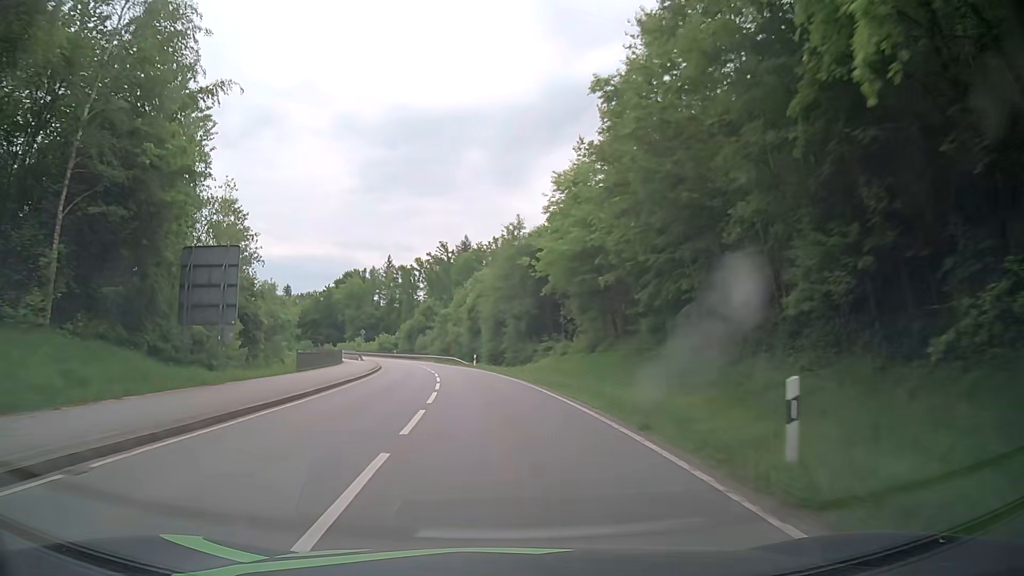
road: secondary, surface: asphalt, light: Day
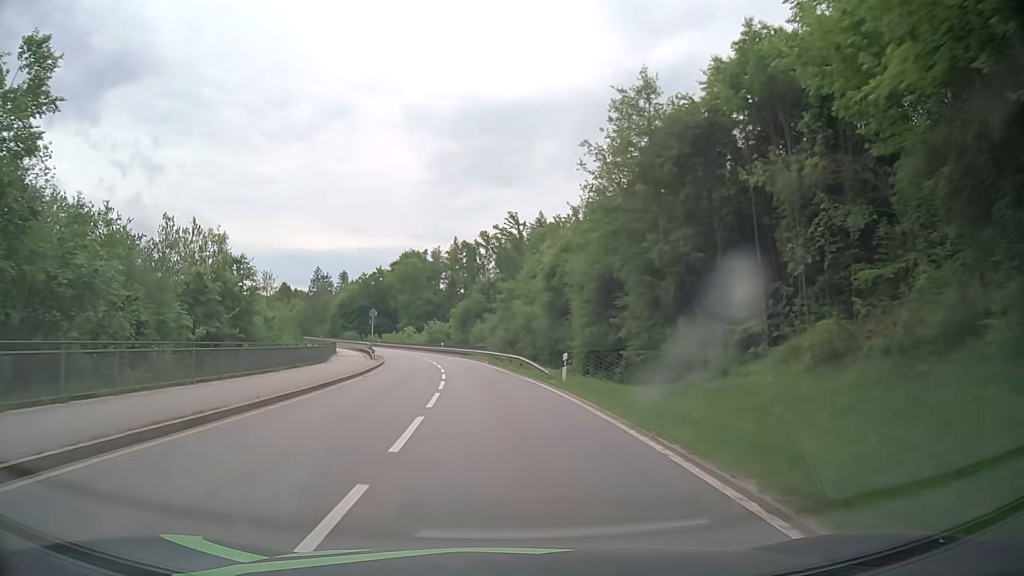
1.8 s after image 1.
(-1.8, +32.3) m; -6°
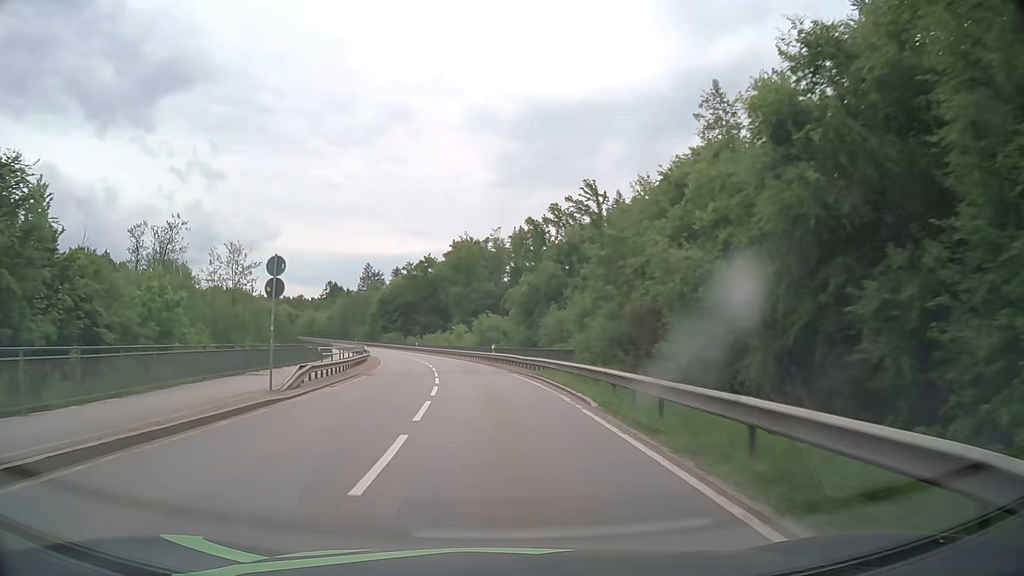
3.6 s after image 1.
(-1.5, +32.5) m; -6°
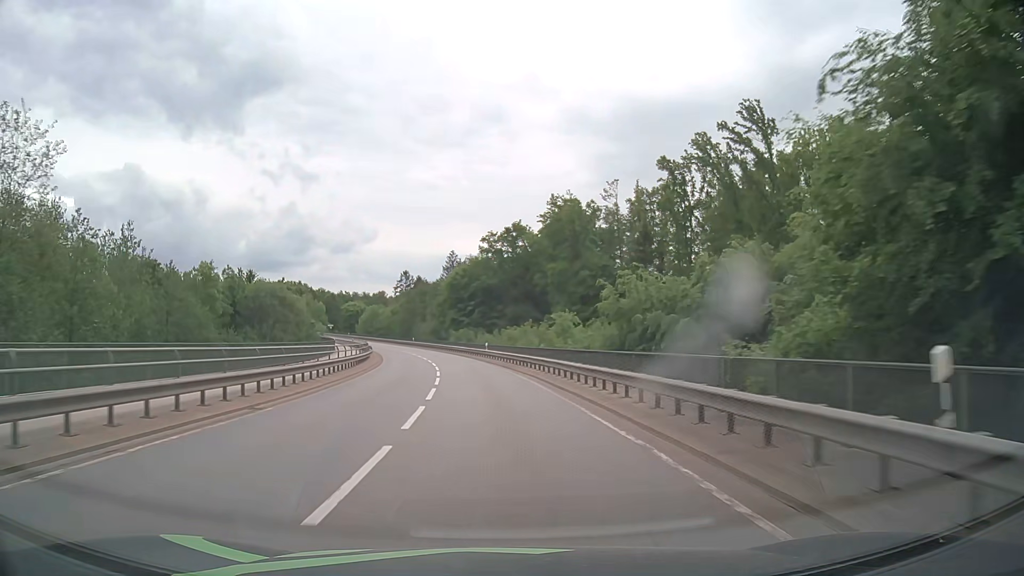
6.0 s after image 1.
(-3.2, +43.1) m; -9°
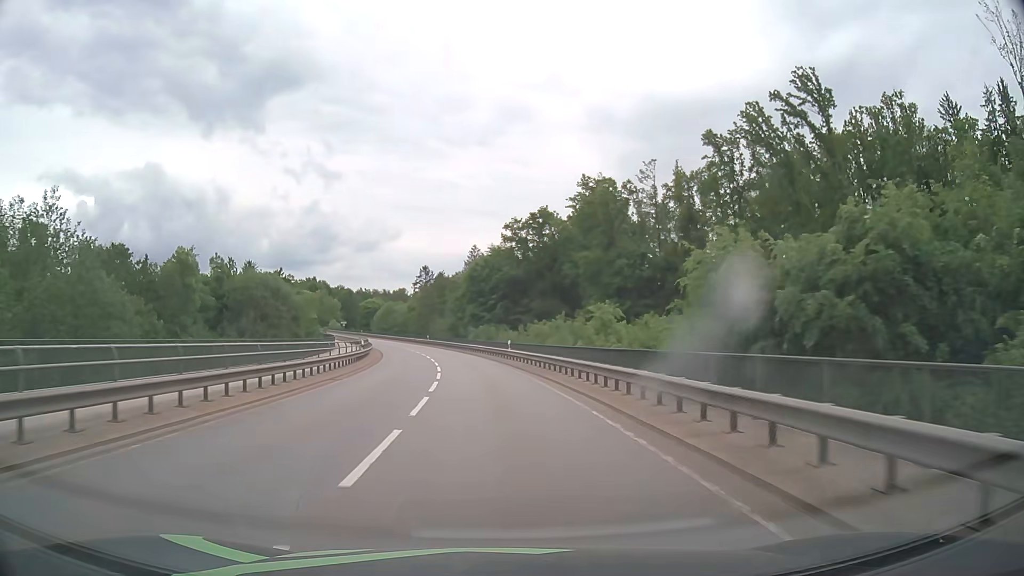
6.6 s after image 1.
(-0.2, +10.8) m; -2°
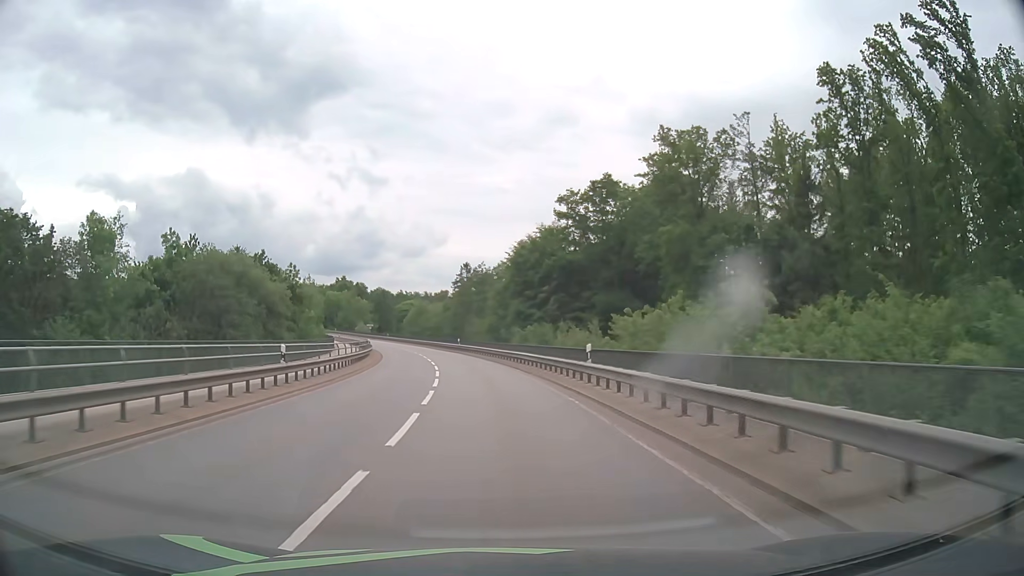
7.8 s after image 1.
(-0.7, +21.5) m; -4°
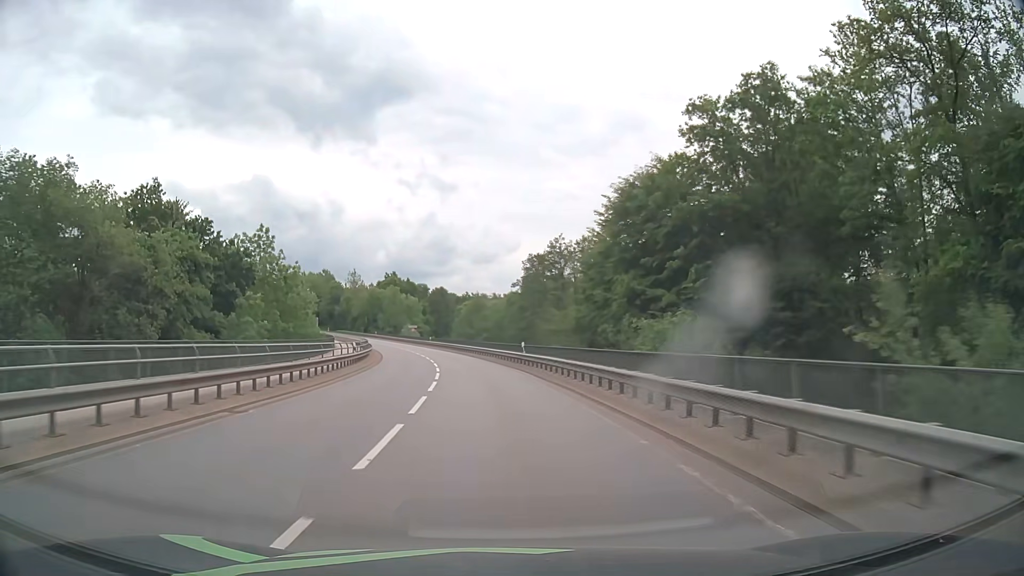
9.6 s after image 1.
(-1.7, +32.1) m; -6°
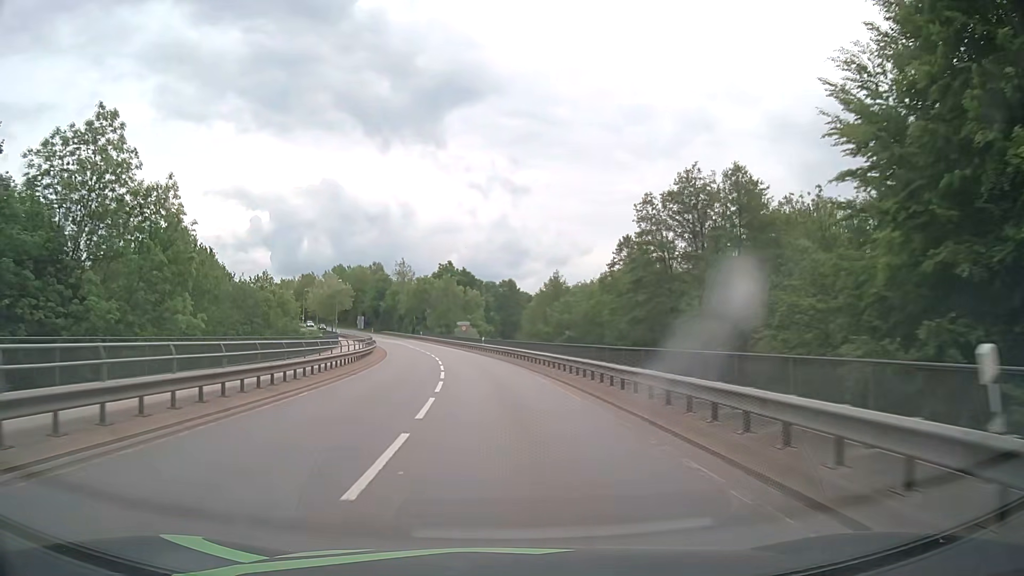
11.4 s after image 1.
(-1.7, +31.3) m; -6°
(0, +10) (-1, +20) (-1, +30) (-2, +40) (-4, +50) (-5, +60) (-7, +69) (-9, +79) (-12, +89) (-14, +99) m
